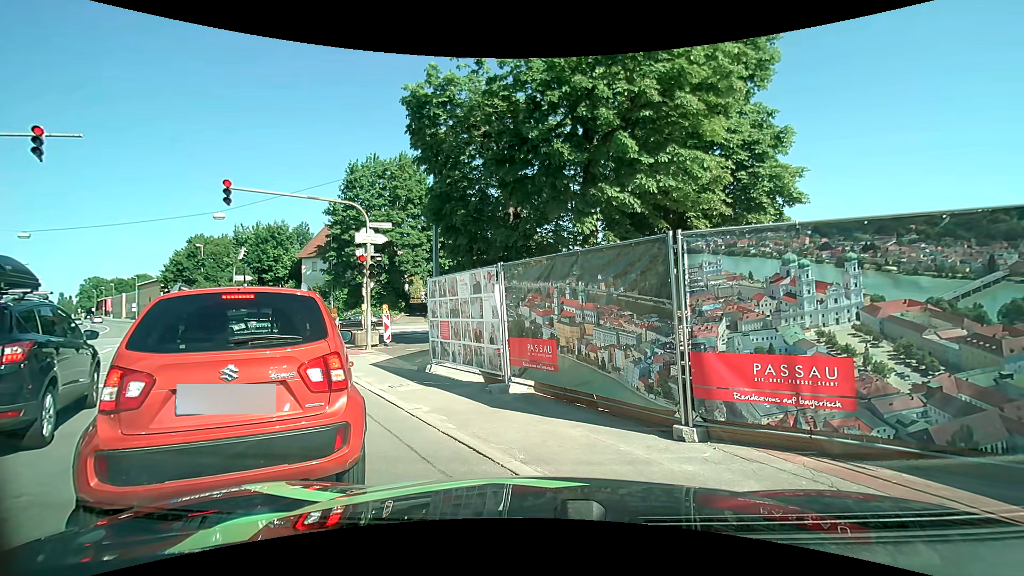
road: primary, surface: asphalt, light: Day
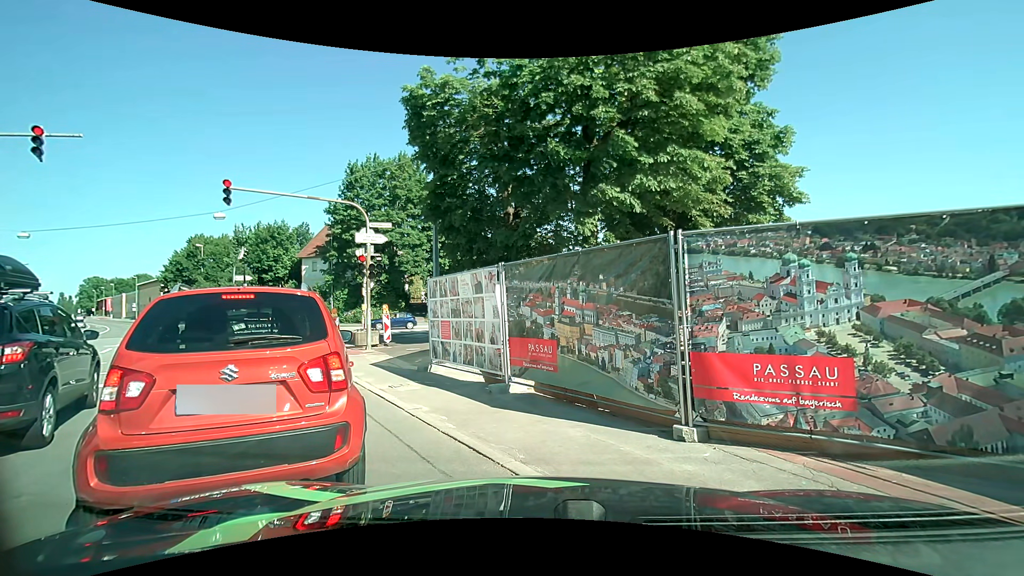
(0.0, 0.0) m; 0°
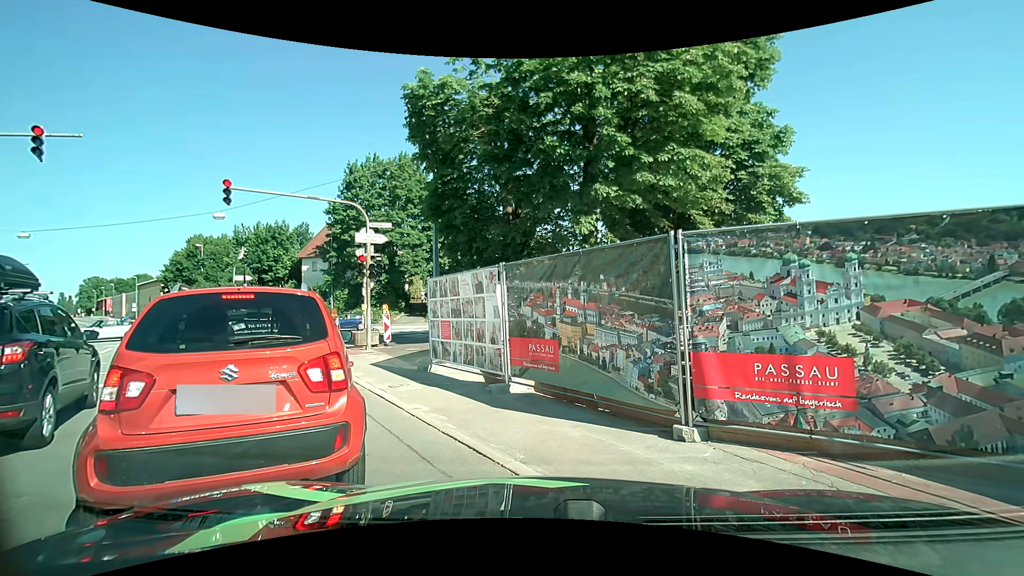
(0.0, 0.0) m; 0°
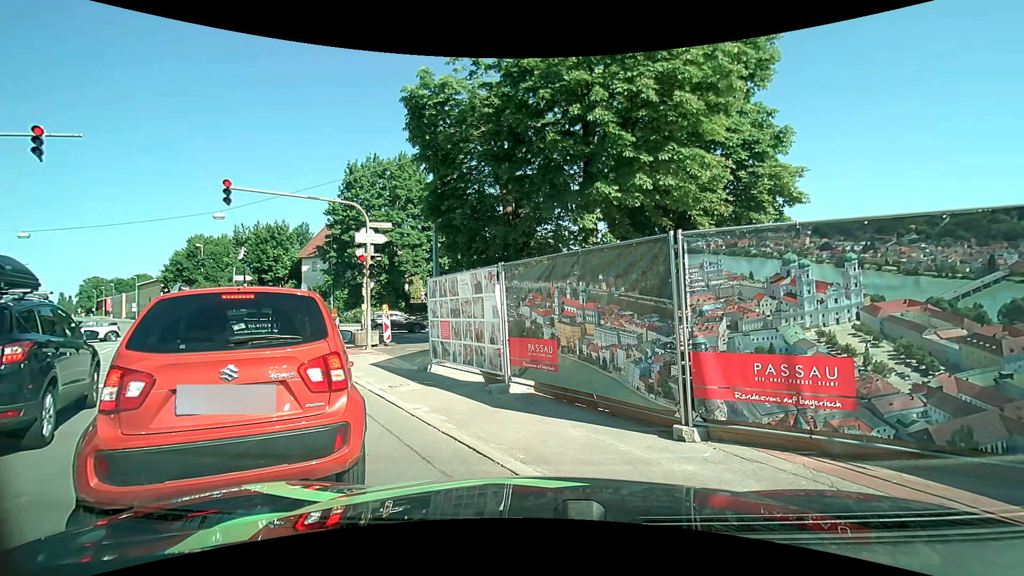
(0.0, 0.0) m; 0°
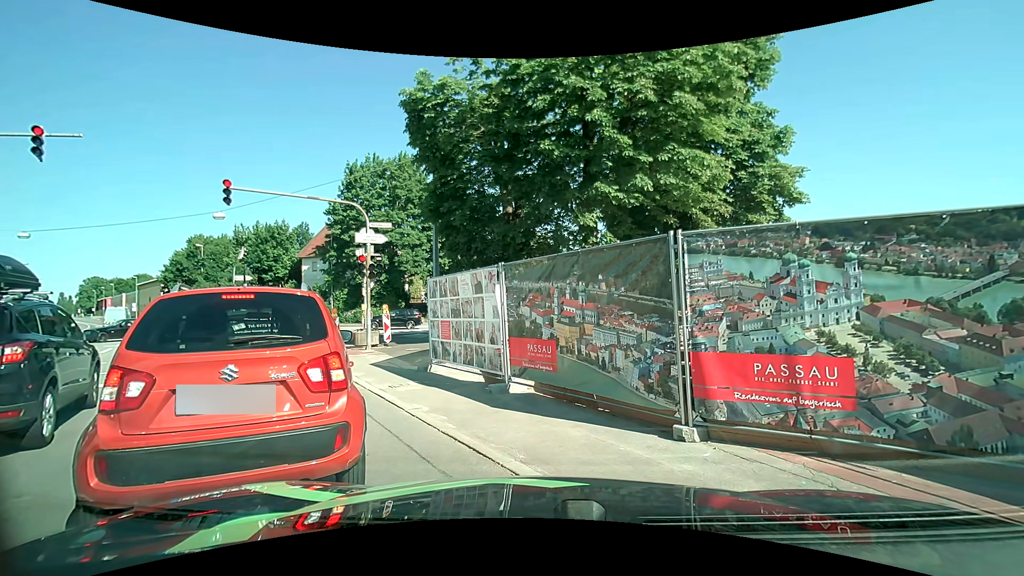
(0.0, 0.0) m; 0°
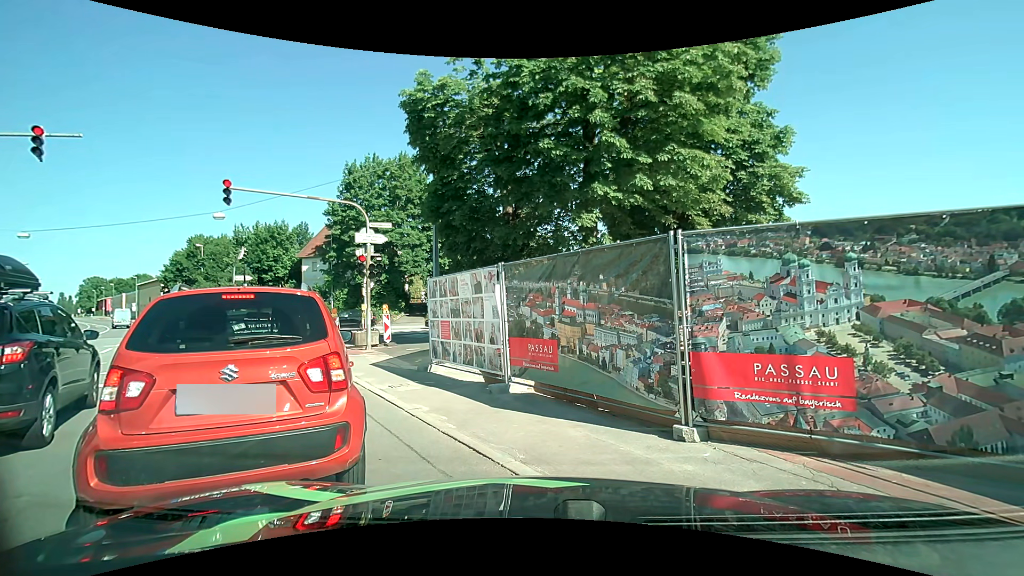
(0.0, 0.0) m; 0°
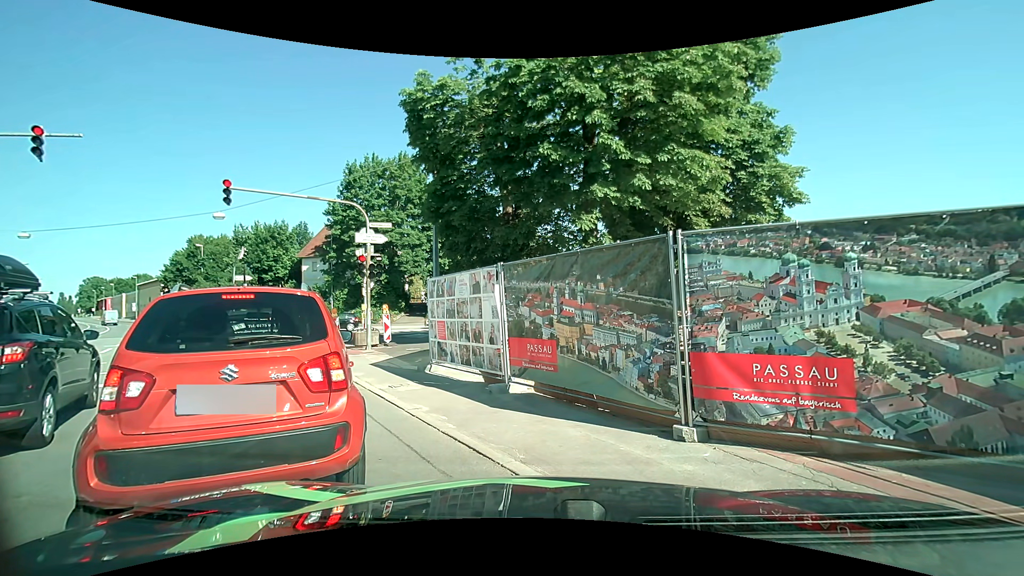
(0.0, 0.0) m; 0°
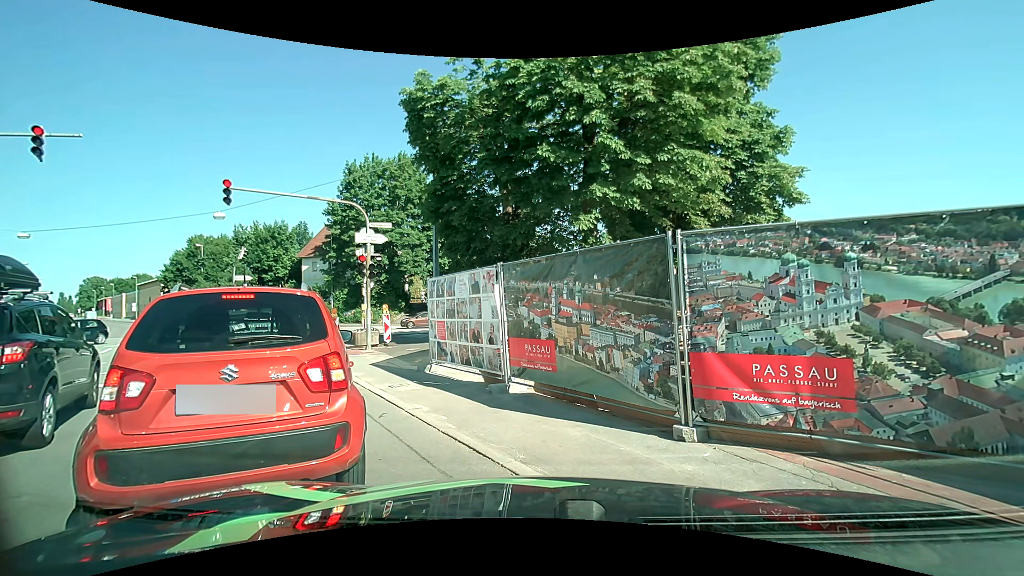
(0.0, 0.0) m; 0°
(-4, +9) (-9, +17) (-13, +27) (-10, +36) (-2, +43) (+7, +45) (+17, +44) (+27, +42) (+37, +42) (+47, +44) m
